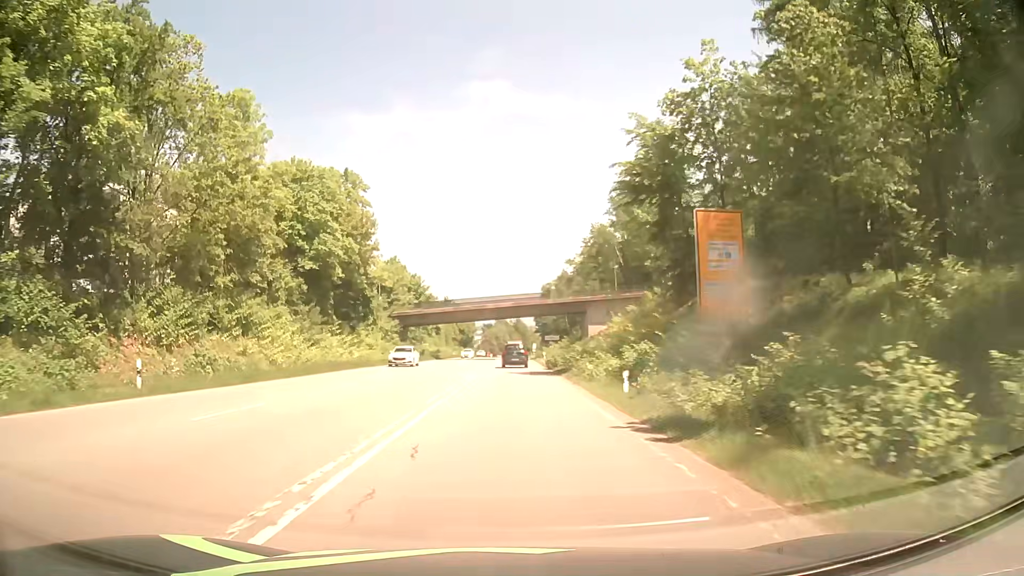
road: secondary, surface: asphalt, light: Day
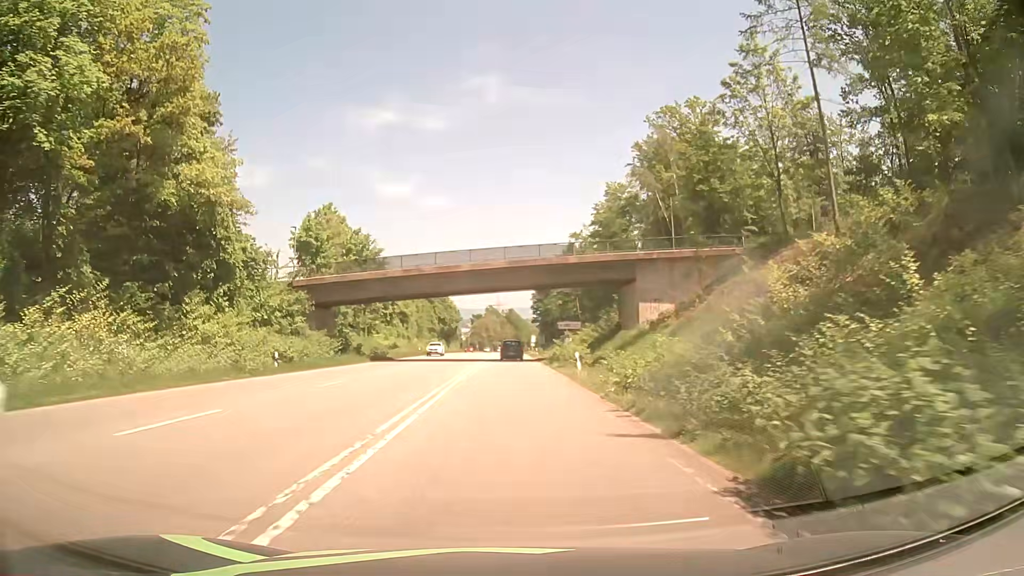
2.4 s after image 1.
(+0.2, +37.0) m; +1°
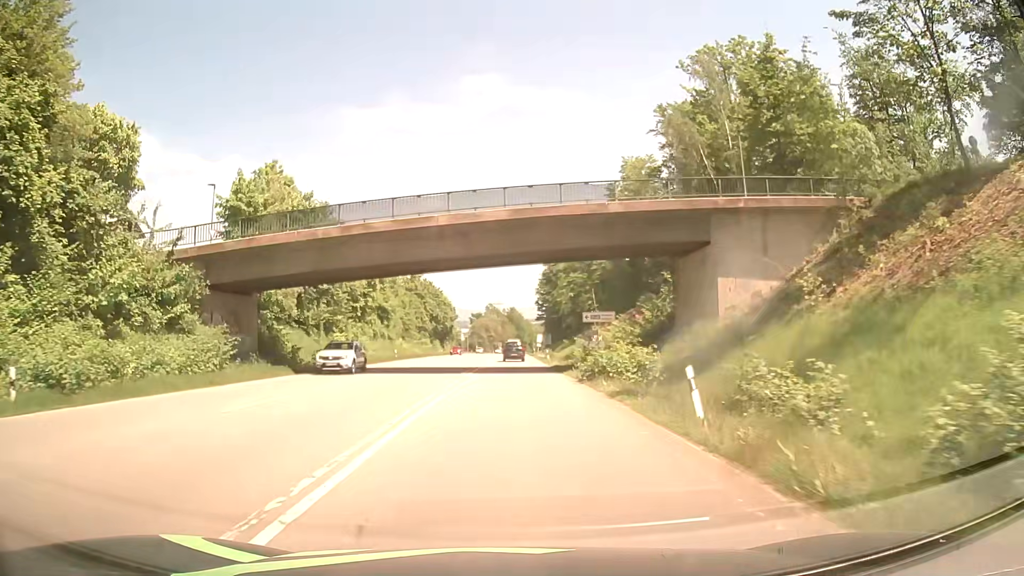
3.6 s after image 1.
(-0.2, +18.5) m; 0°
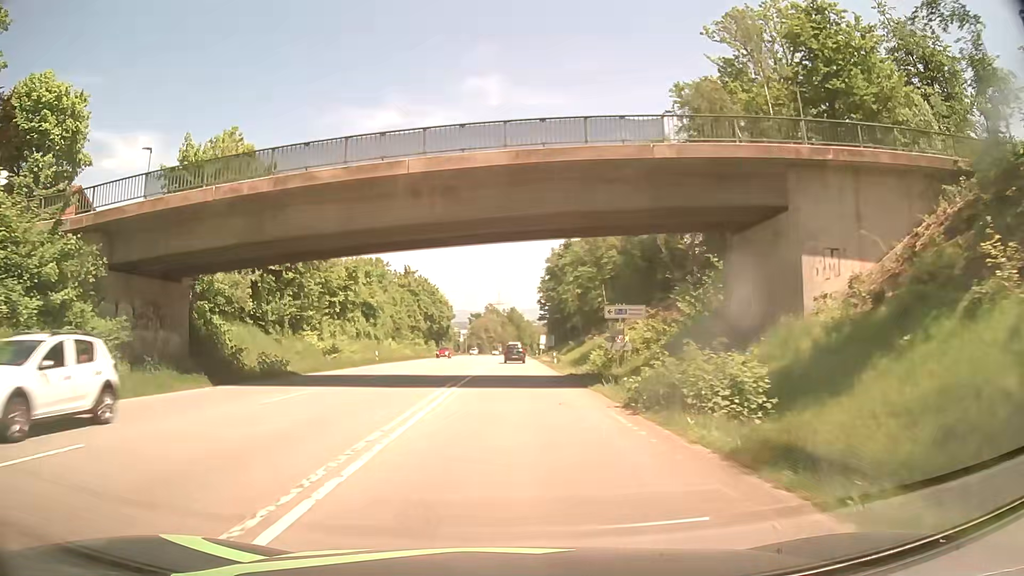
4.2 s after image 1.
(-0.1, +9.2) m; -1°
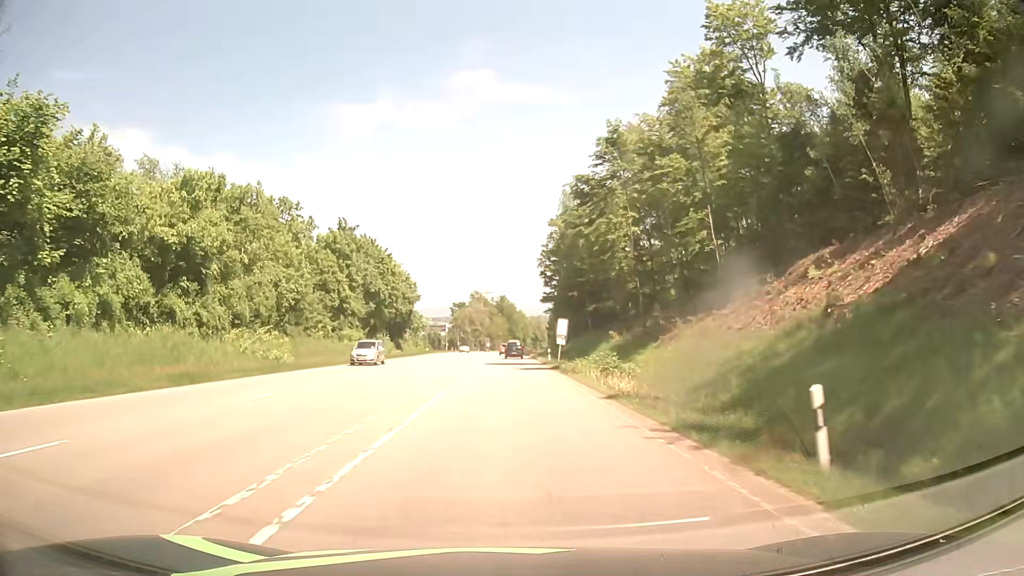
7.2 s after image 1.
(+0.9, +46.0) m; +1°
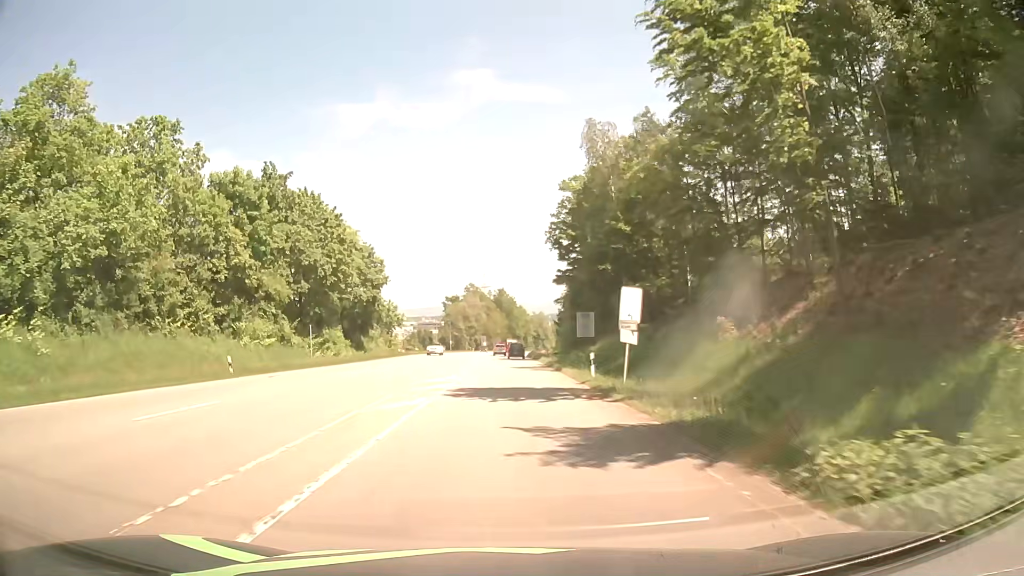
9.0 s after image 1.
(+0.1, +27.6) m; 0°
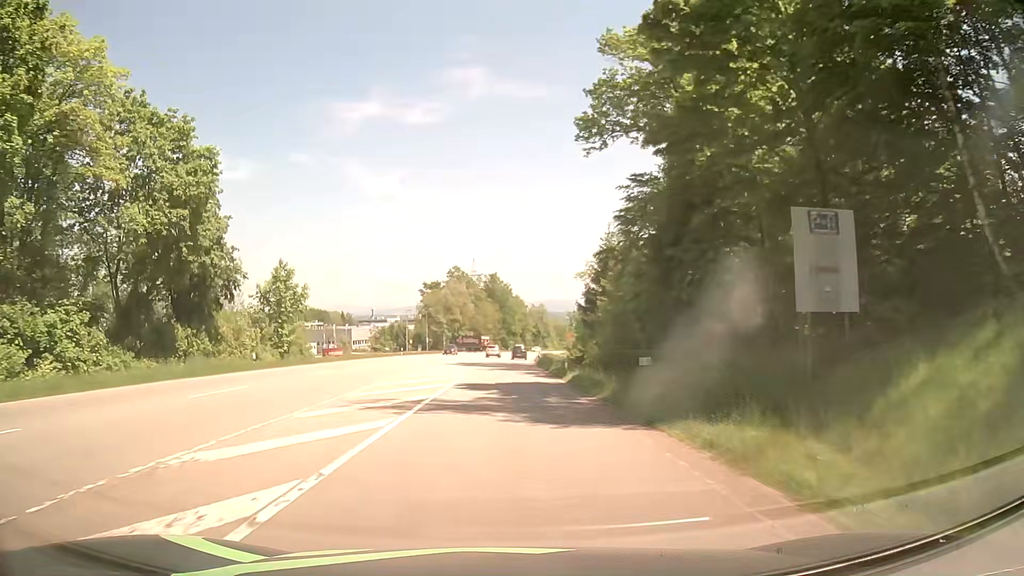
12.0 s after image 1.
(+0.3, +45.9) m; +1°
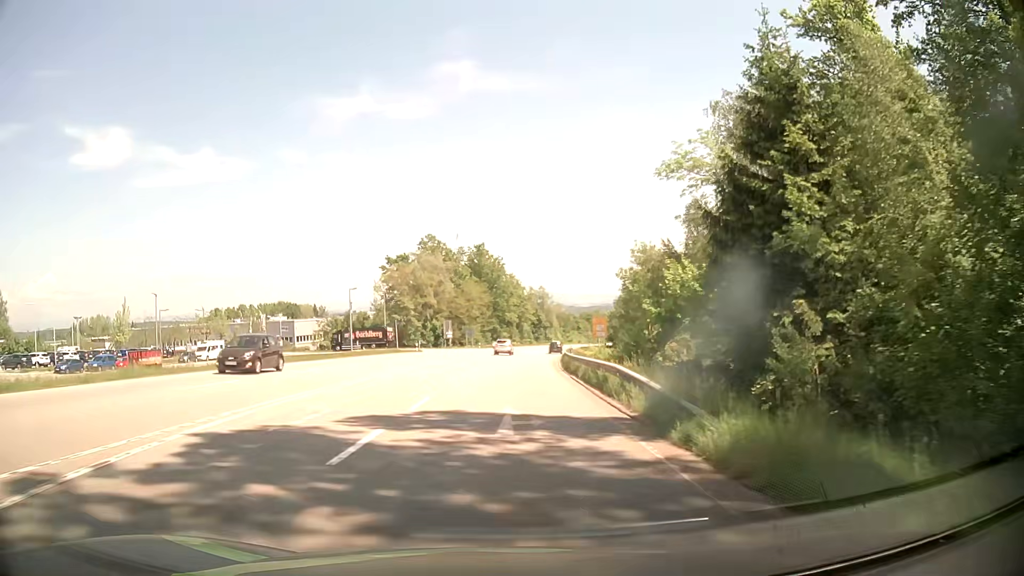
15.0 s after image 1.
(+0.1, +46.0) m; 0°
(0, +10) (0, +20) (+1, +30) (+1, +40) (+2, +50) (+3, +60) (+3, +70) (+5, +80) (+6, +90) (+7, +100) m
